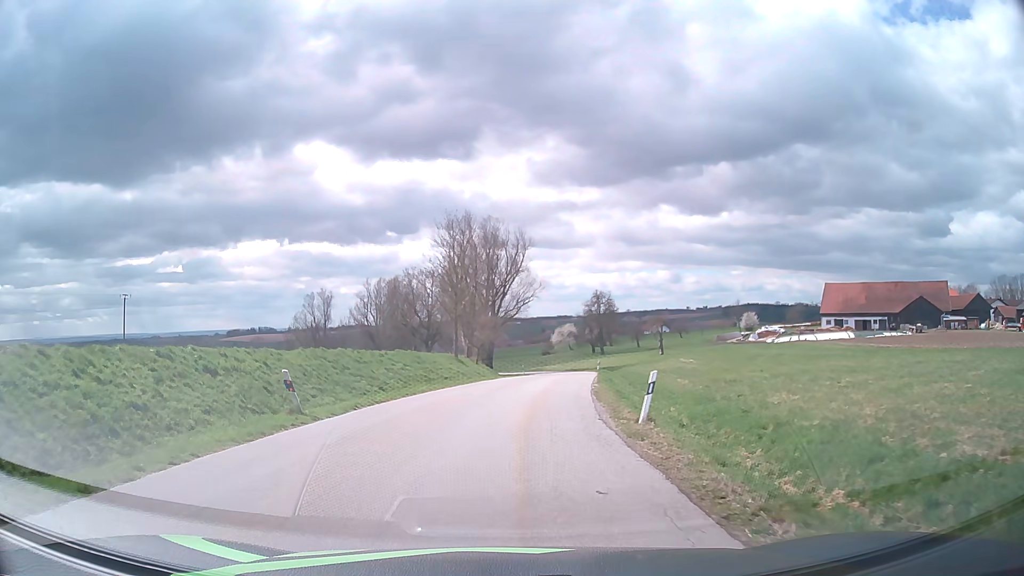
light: Day
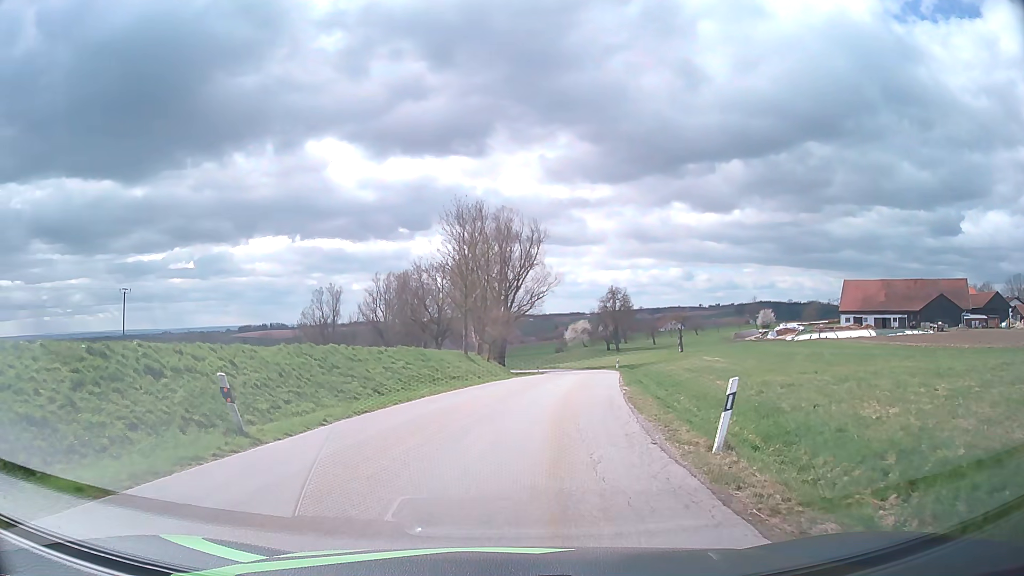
(0.0, +4.0) m; -1°
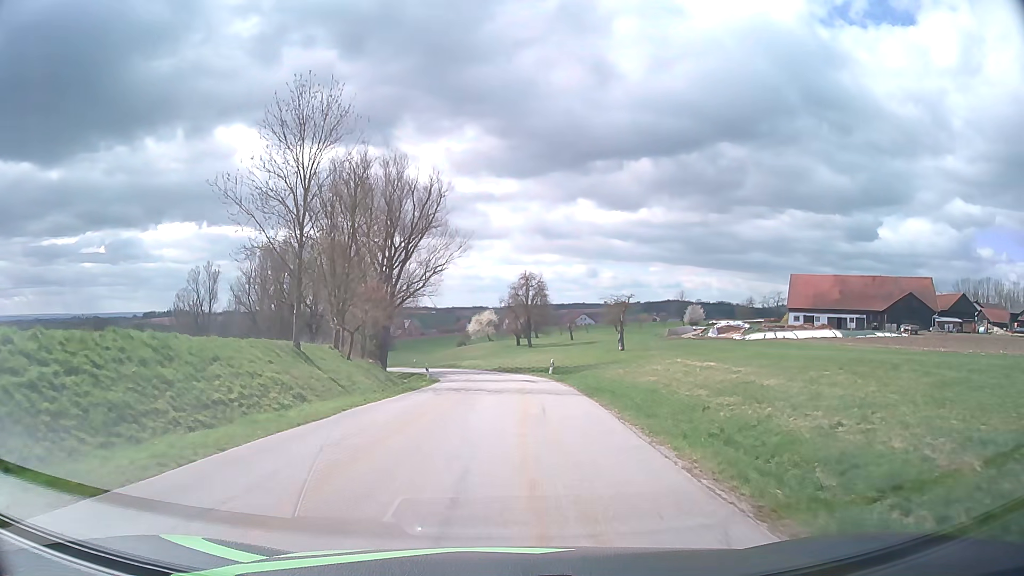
(+1.5, +21.6) m; +9°
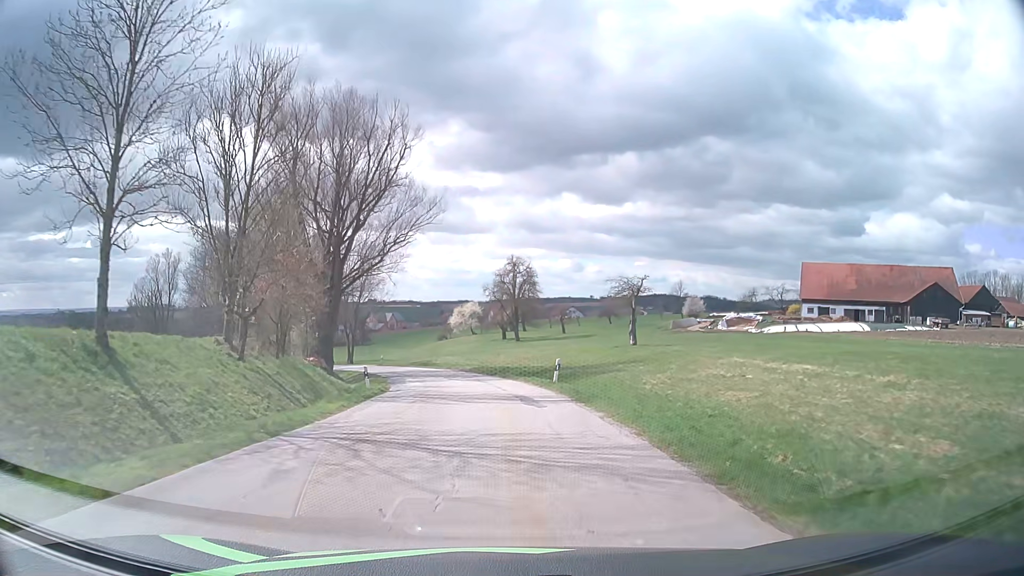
(+0.1, +13.6) m; +1°
(0, +10) (0, +20) (-1, +30) (-2, +40) (-5, +49) (-9, +59) (-13, +68) (-18, +77) (-23, +85) (-29, +93) m
